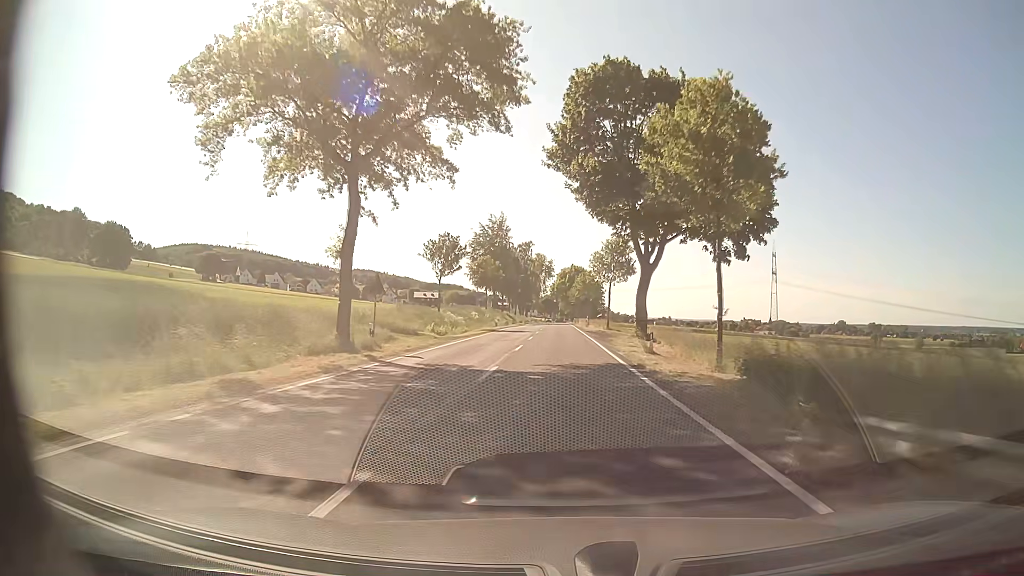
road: tertiary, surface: asphalt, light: Day
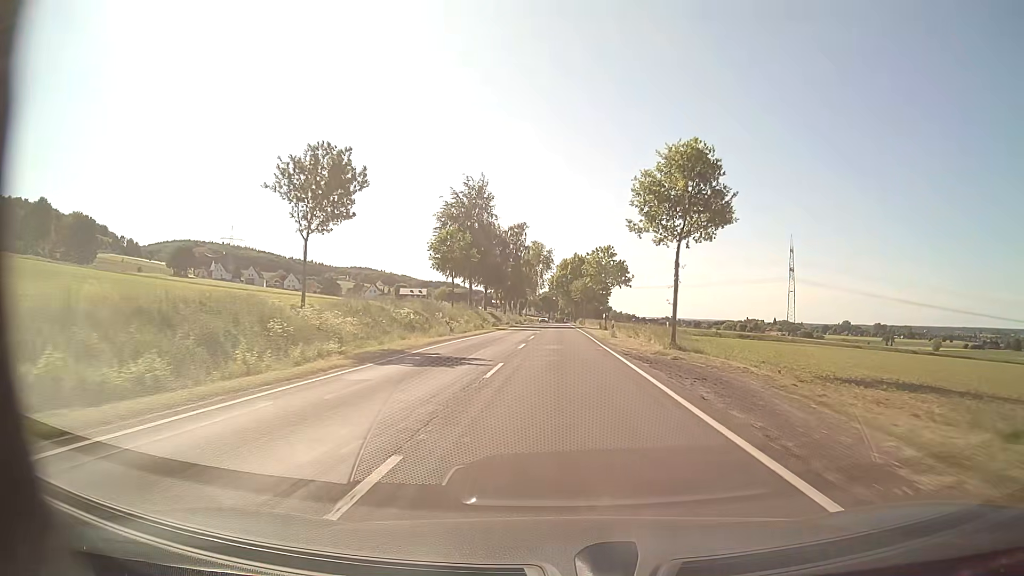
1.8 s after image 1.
(0.0, +34.0) m; 0°
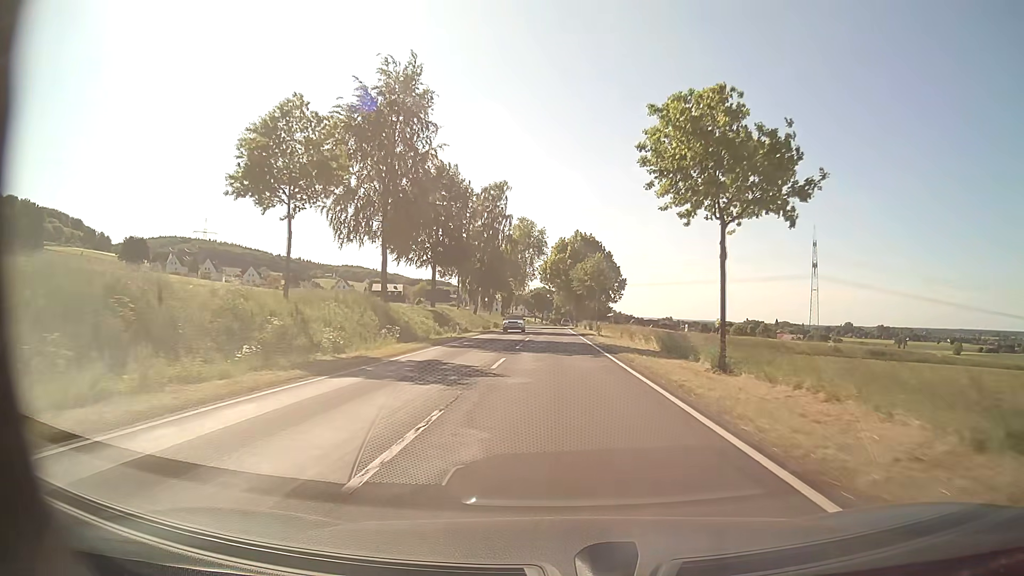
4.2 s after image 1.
(+0.2, +44.6) m; +1°
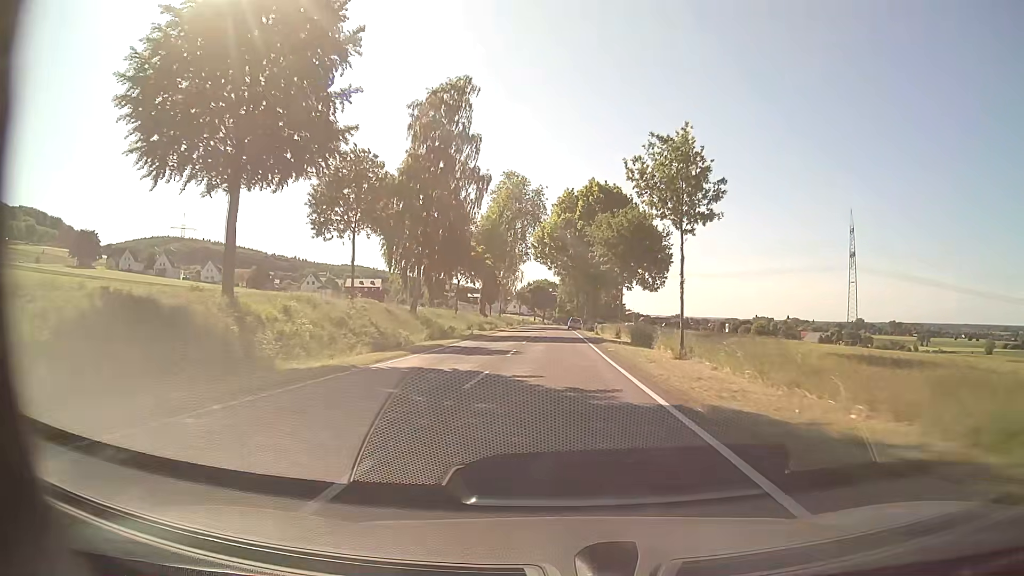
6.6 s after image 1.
(-0.1, +44.4) m; 0°
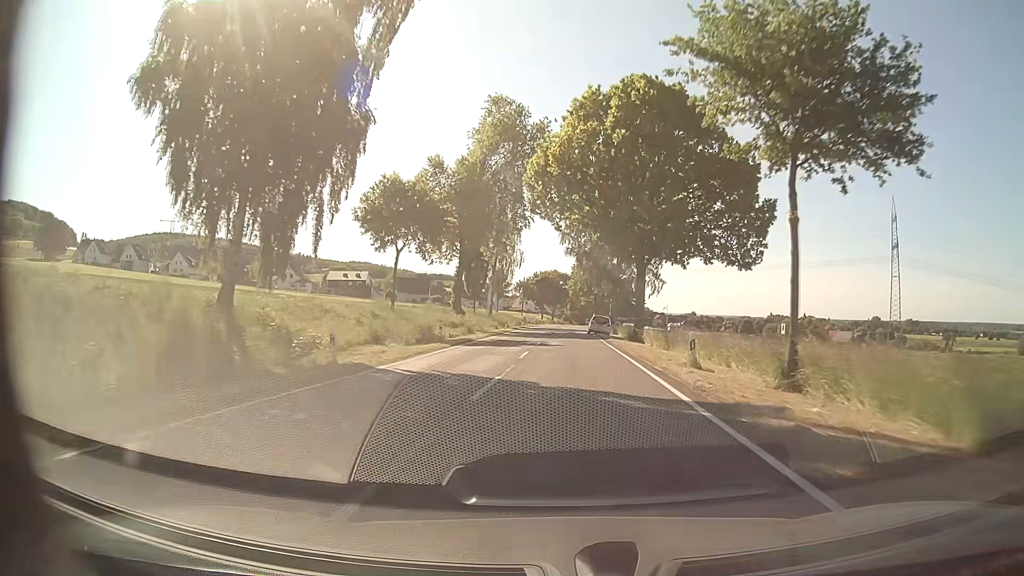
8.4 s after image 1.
(-0.2, +33.4) m; -1°
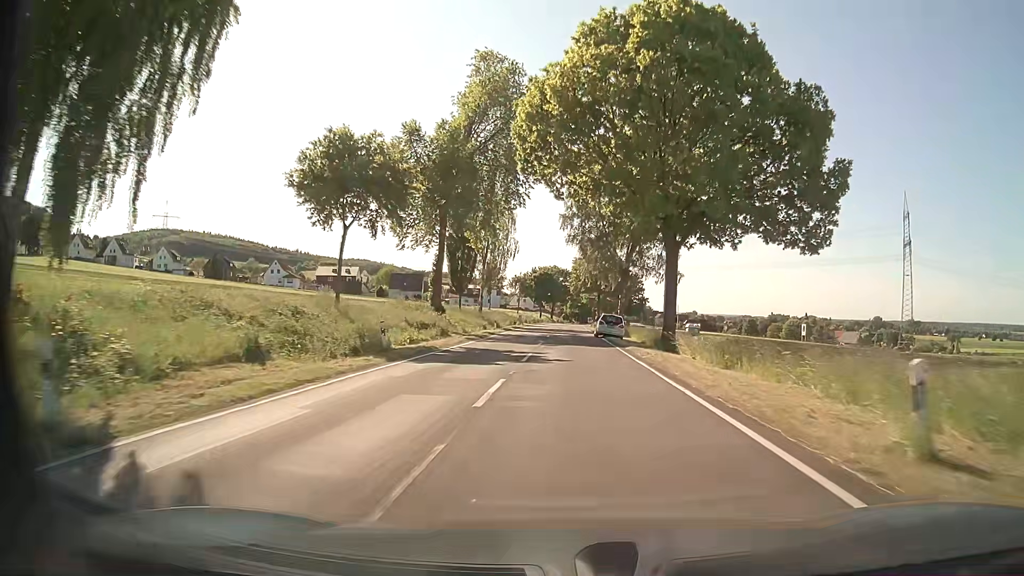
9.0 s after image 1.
(0.0, +11.2) m; 0°
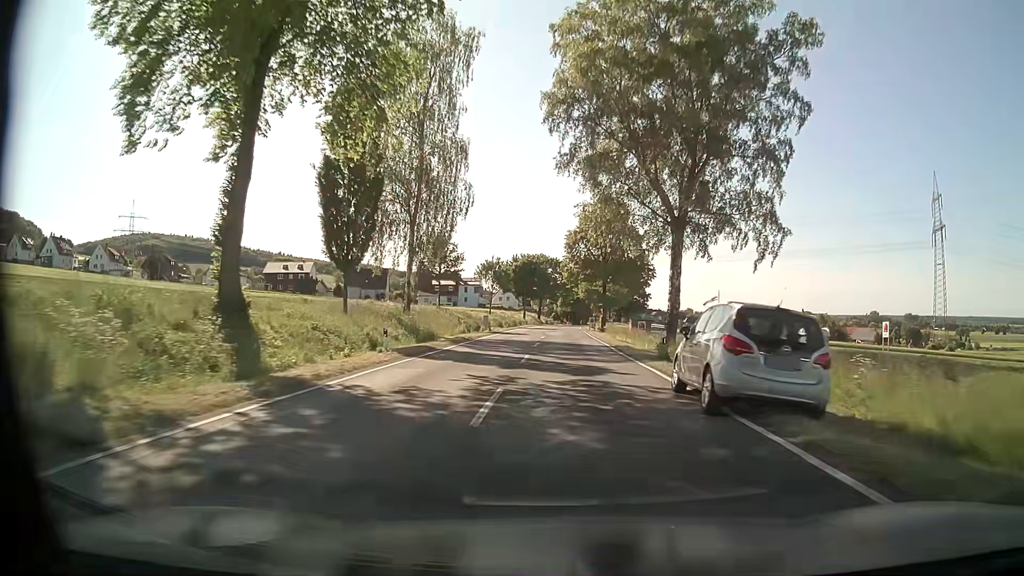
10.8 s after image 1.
(+0.3, +33.6) m; +1°
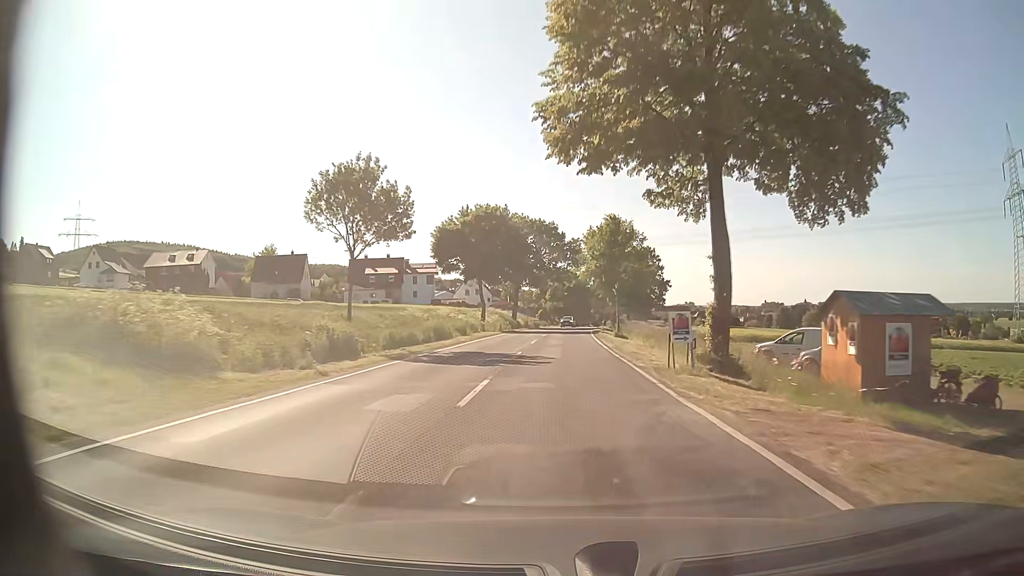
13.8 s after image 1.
(+0.6, +56.5) m; +1°
(0, +10) (0, +20) (0, +30) (0, +40) (+1, +50) (+1, +60) (+2, +70) (+2, +80) (+3, +90) (+4, +100) m
